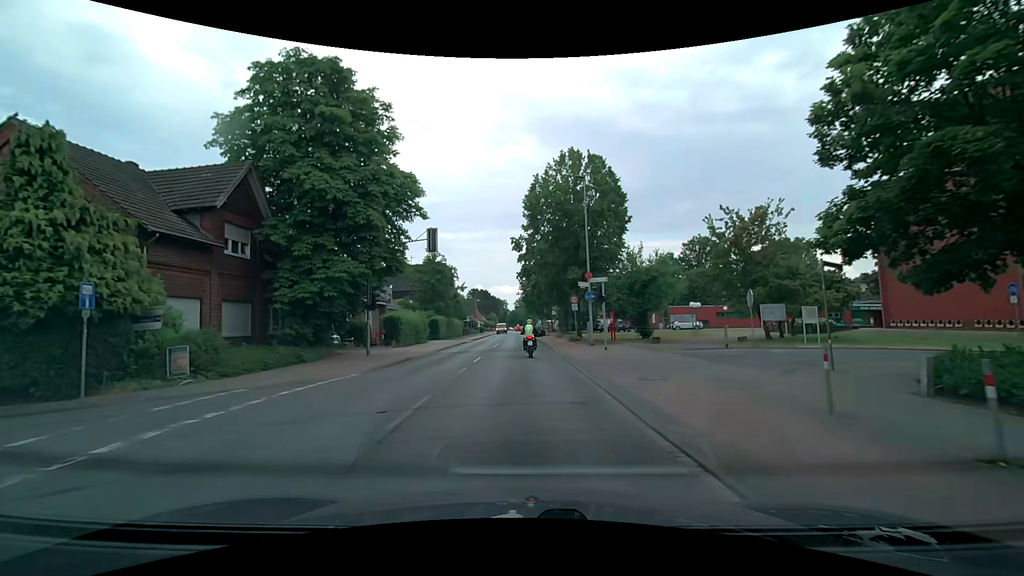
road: tertiary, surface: asphalt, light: Day
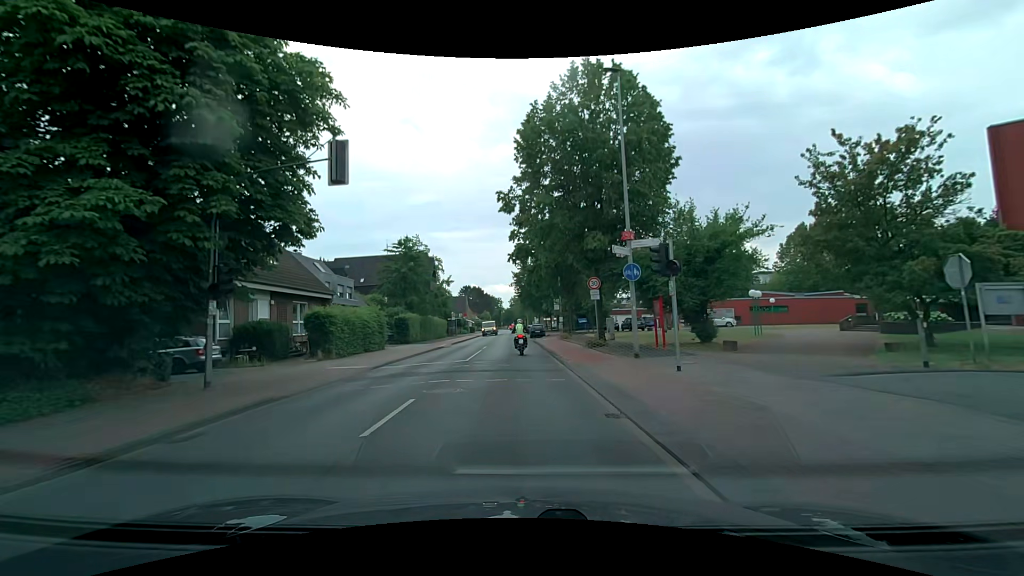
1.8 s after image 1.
(0.0, +12.7) m; 0°
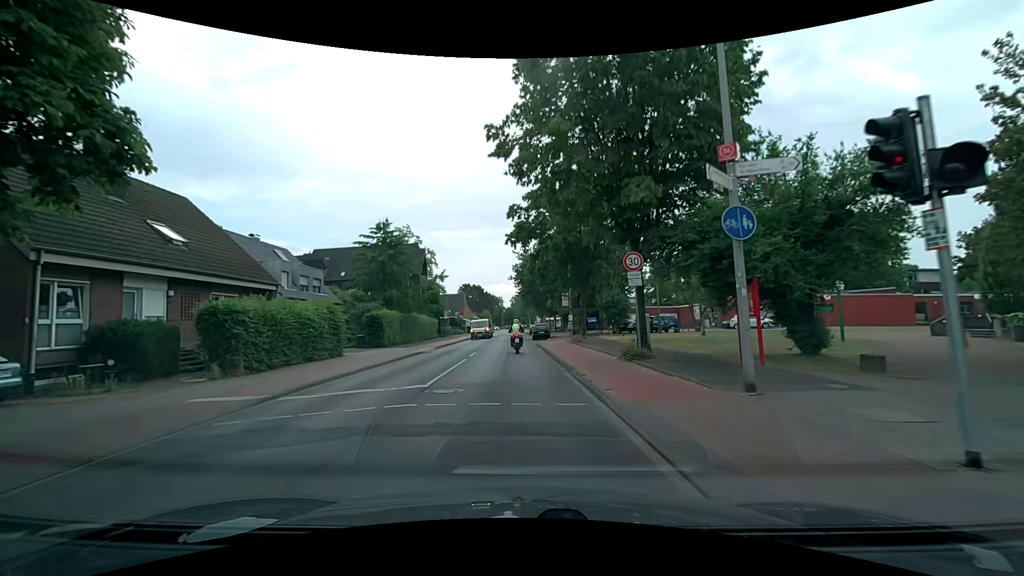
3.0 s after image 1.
(+0.1, +8.4) m; 0°
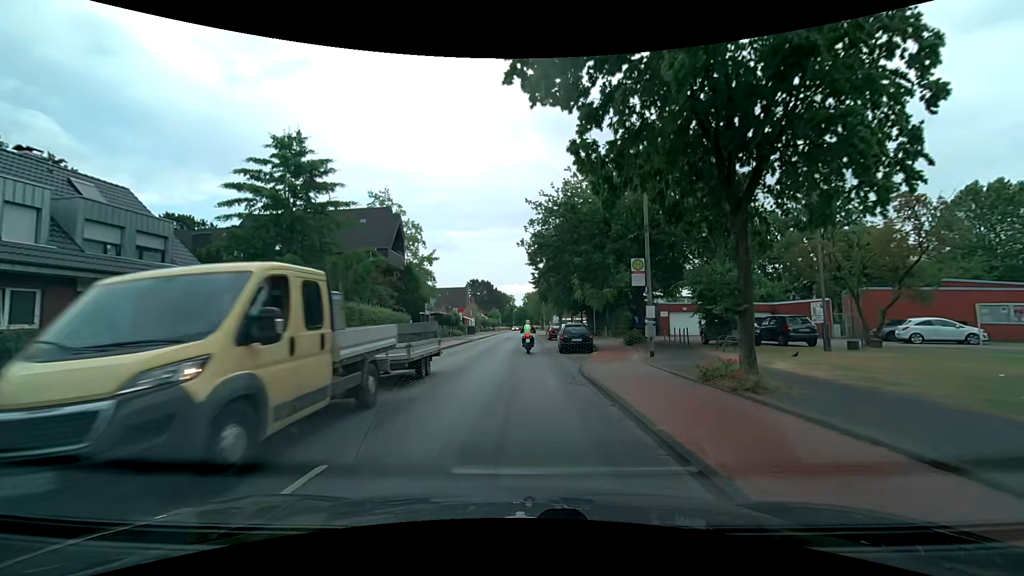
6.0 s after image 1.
(-0.3, +20.8) m; -1°
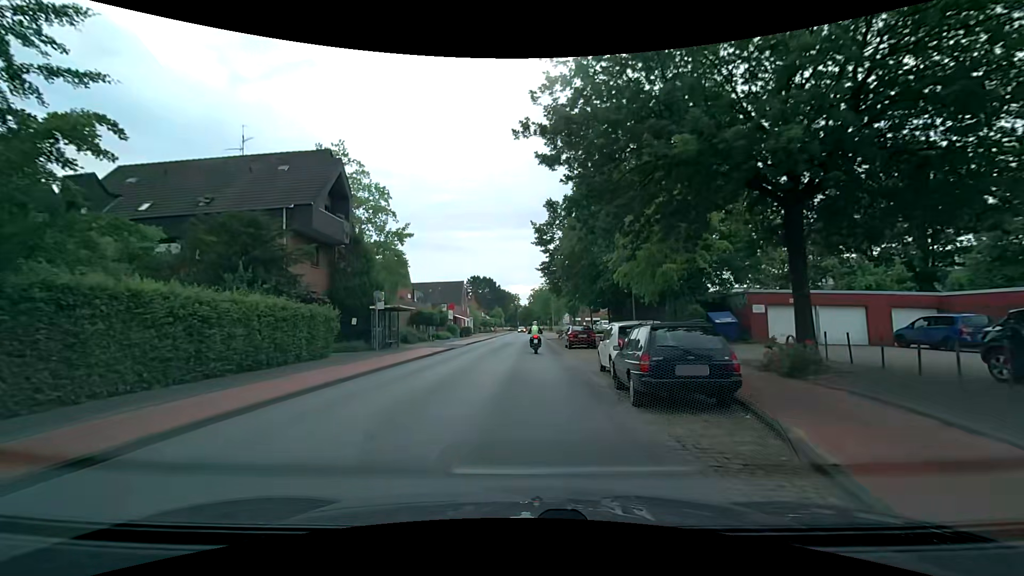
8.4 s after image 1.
(0.0, +16.4) m; -1°
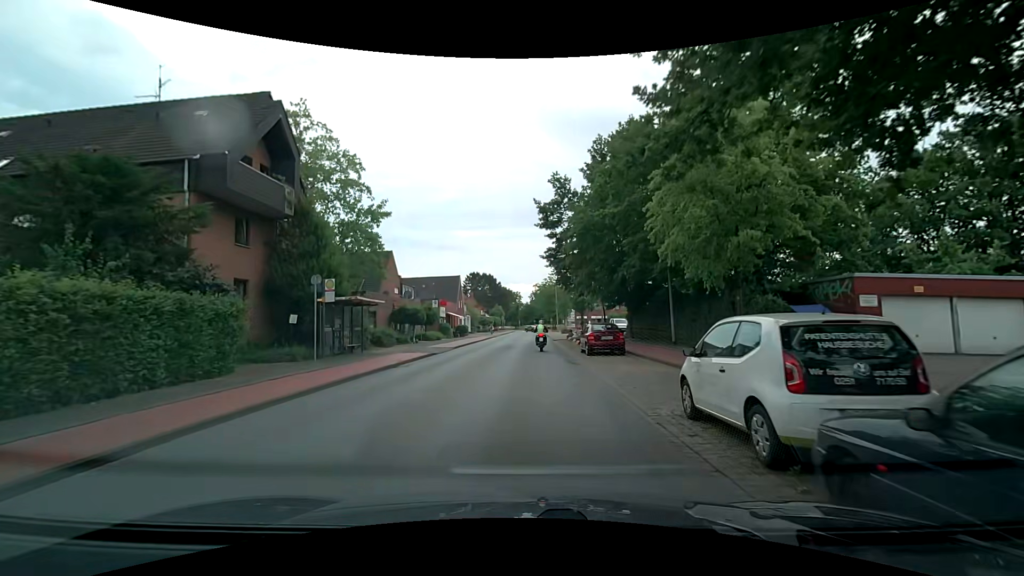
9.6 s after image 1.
(0.0, +8.1) m; 0°
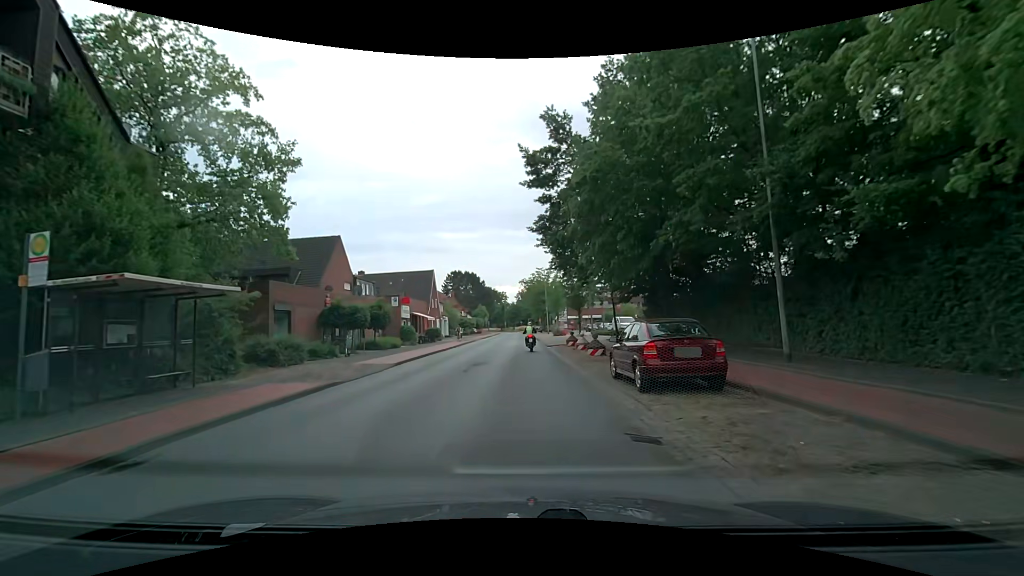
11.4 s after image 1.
(+0.2, +12.3) m; +3°
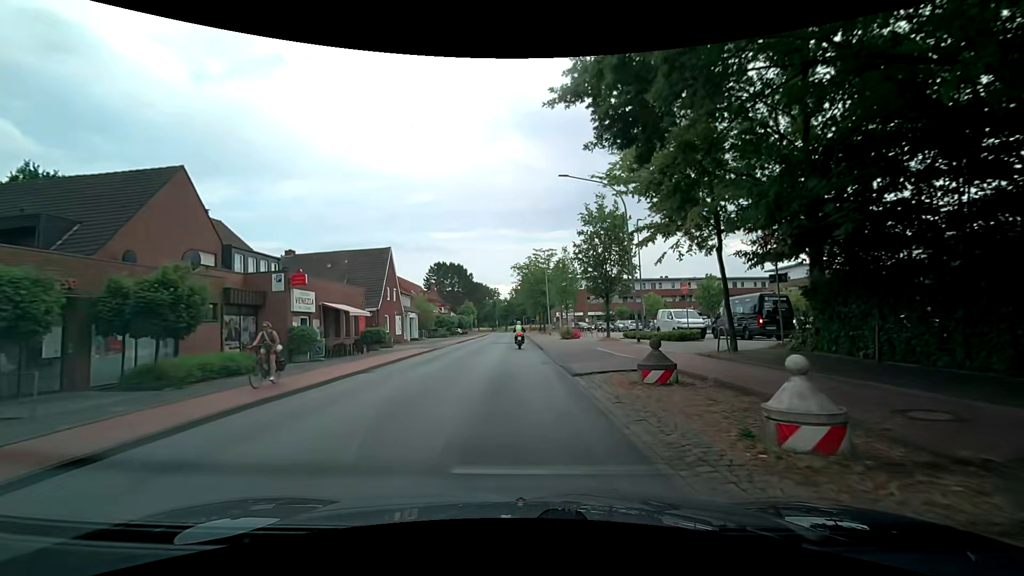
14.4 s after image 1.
(-0.4, +21.1) m; -1°
(0, +10) (0, +20) (0, +30) (-1, +40) (-1, +50) (-1, +60) (-1, +70) (-1, +80) (-2, +90) (-2, +100) m
